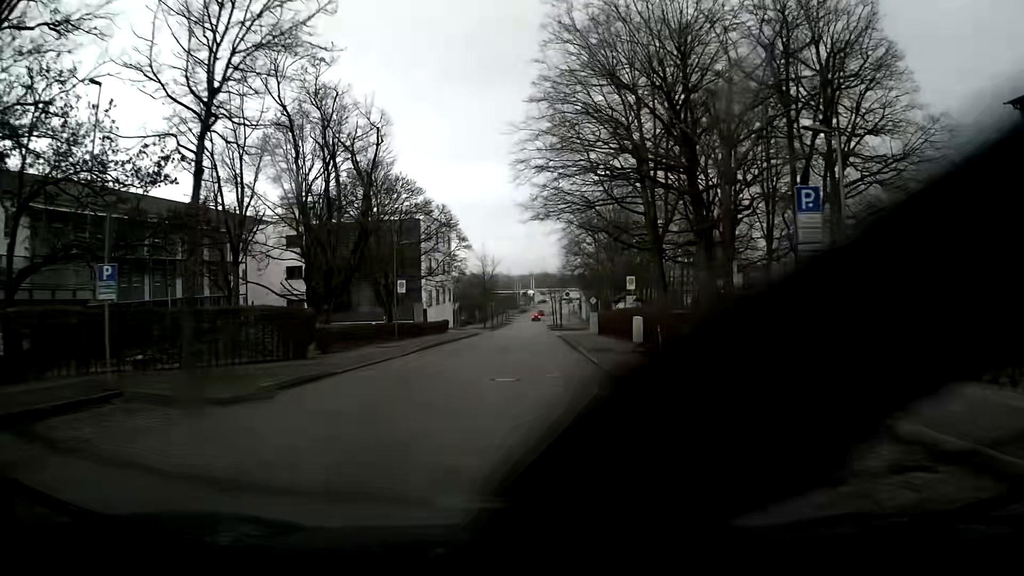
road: residential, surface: asphalt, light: Day
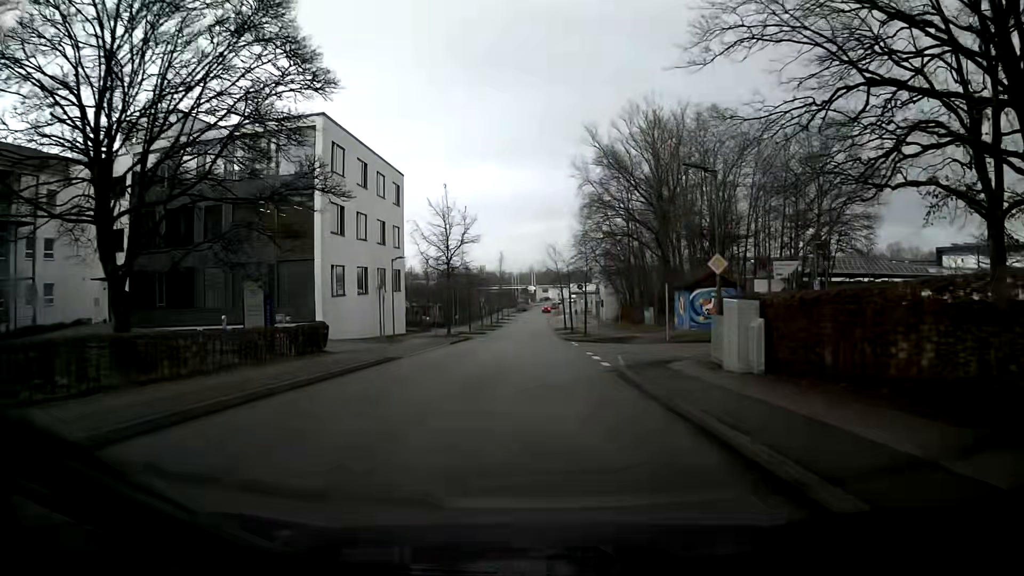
(-0.1, +35.4) m; 0°
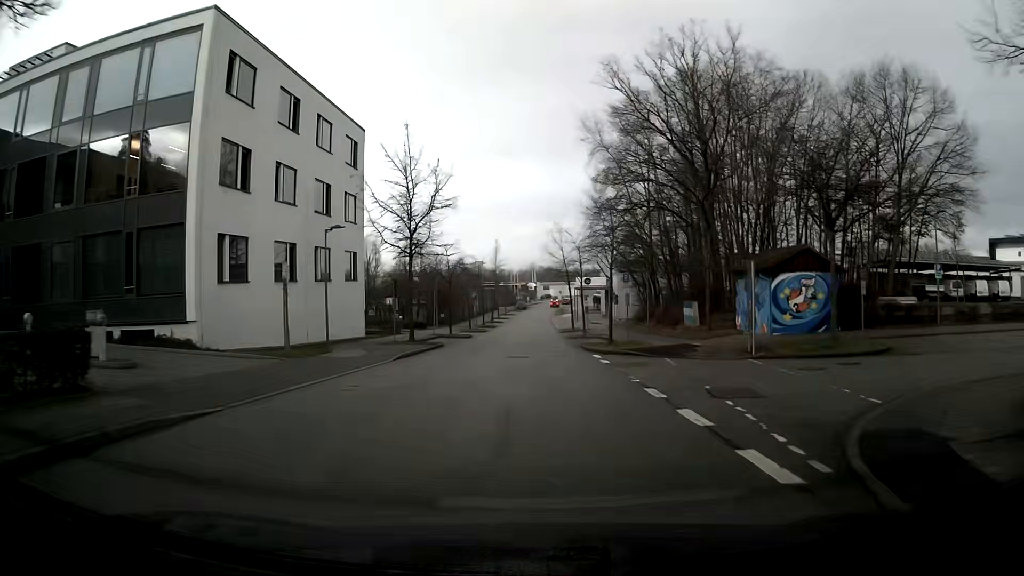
(0.0, +14.2) m; 0°
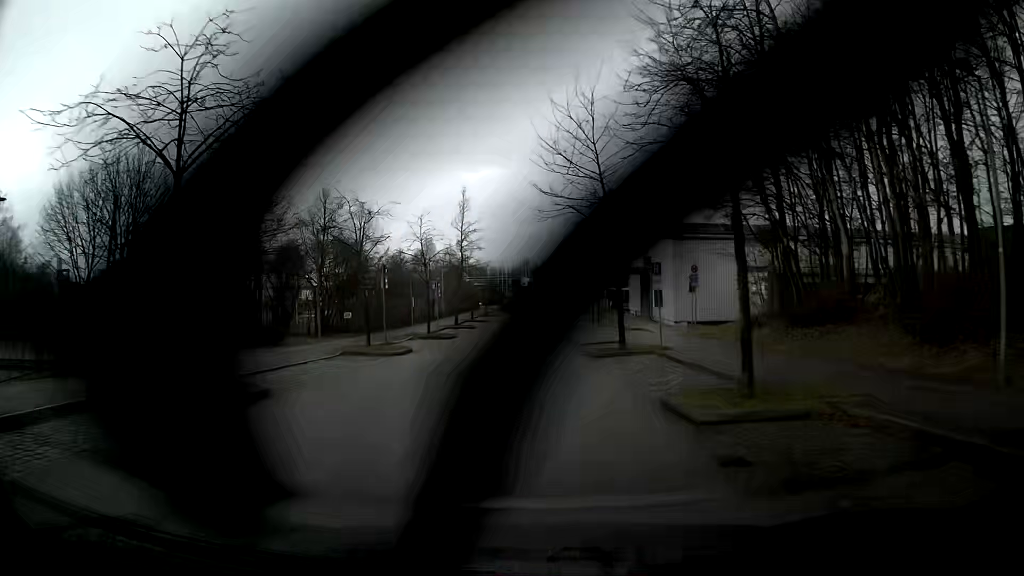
(+0.2, +35.7) m; +1°
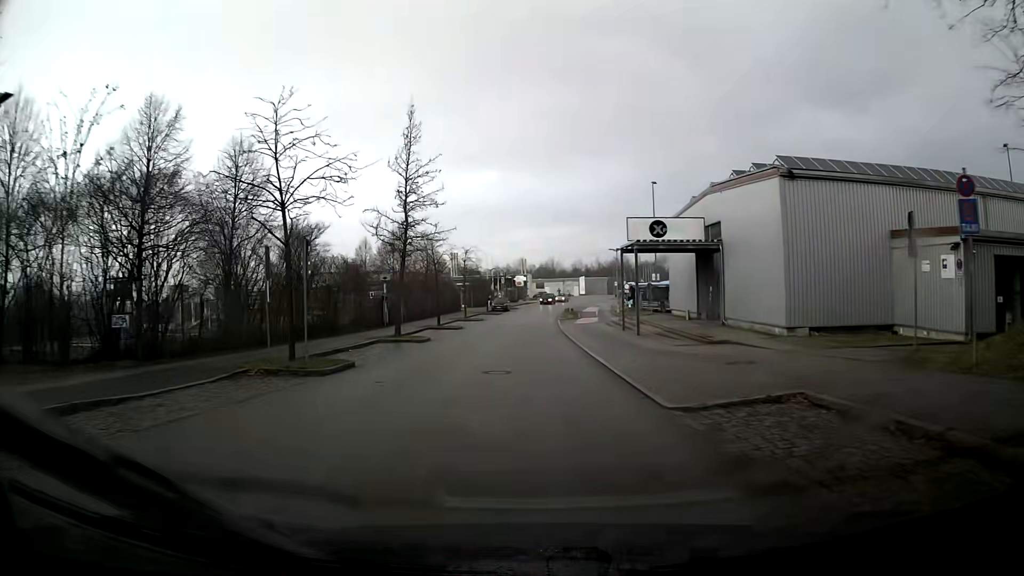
(-0.1, +21.8) m; 0°
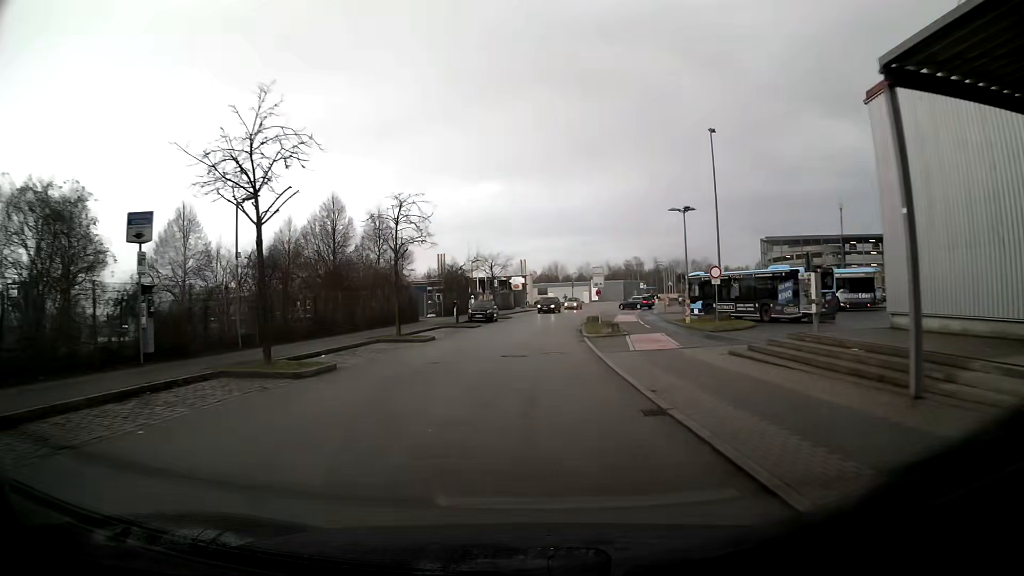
(+0.2, +29.6) m; 0°
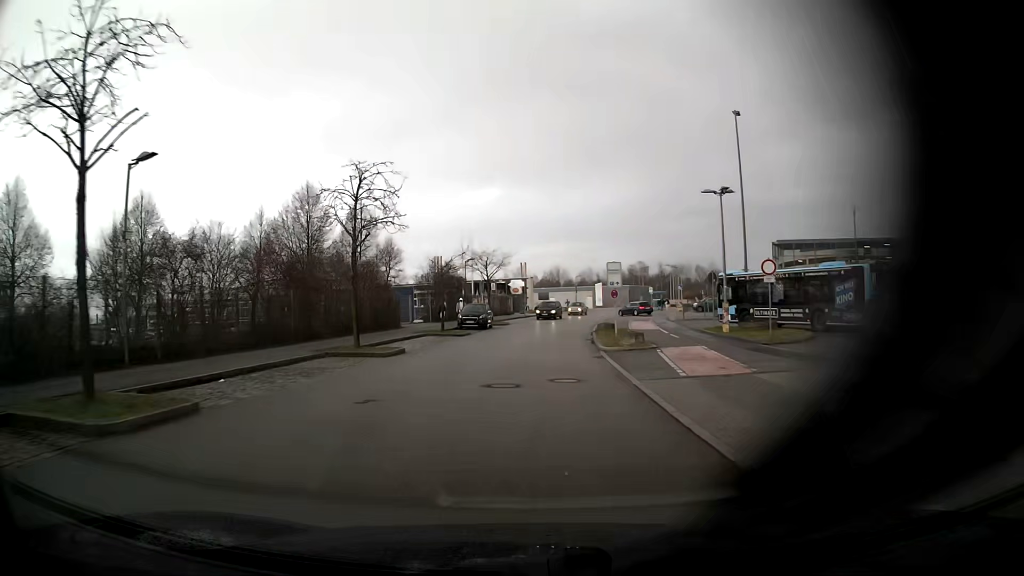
(0.0, +7.1) m; 0°
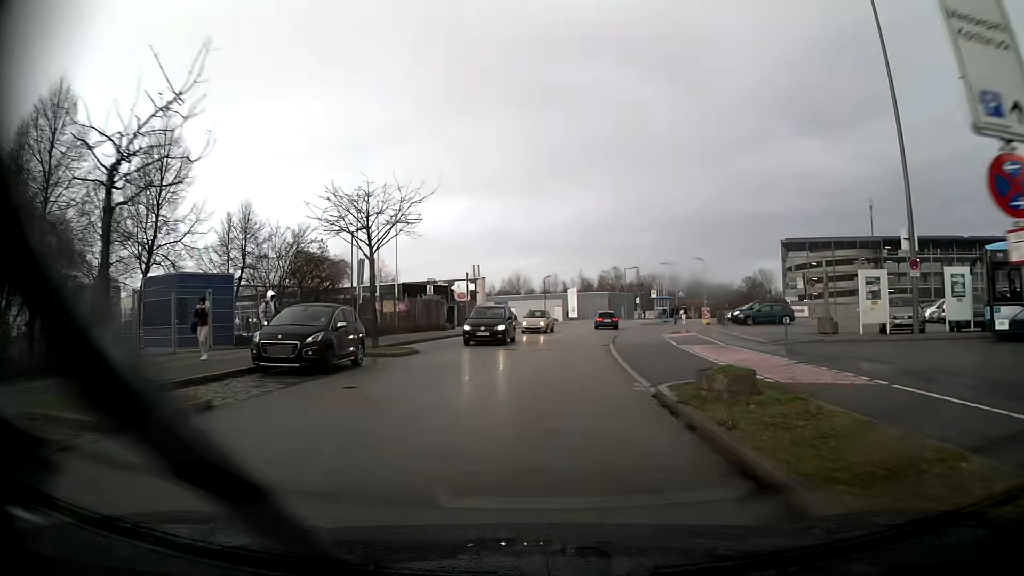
(+0.7, +27.5) m; +4°
(0, +10) (+1, +20) (+2, +30) (+3, +40) (+4, +50) (+7, +59) (+10, +69) (+13, +78) (+17, +88) (+21, +97) m
